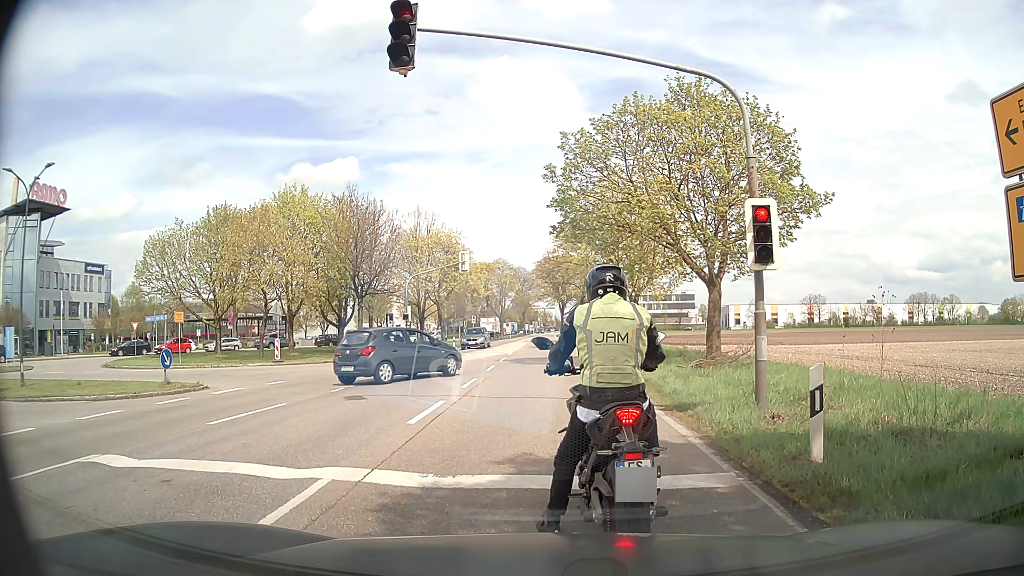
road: secondary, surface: asphalt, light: Day
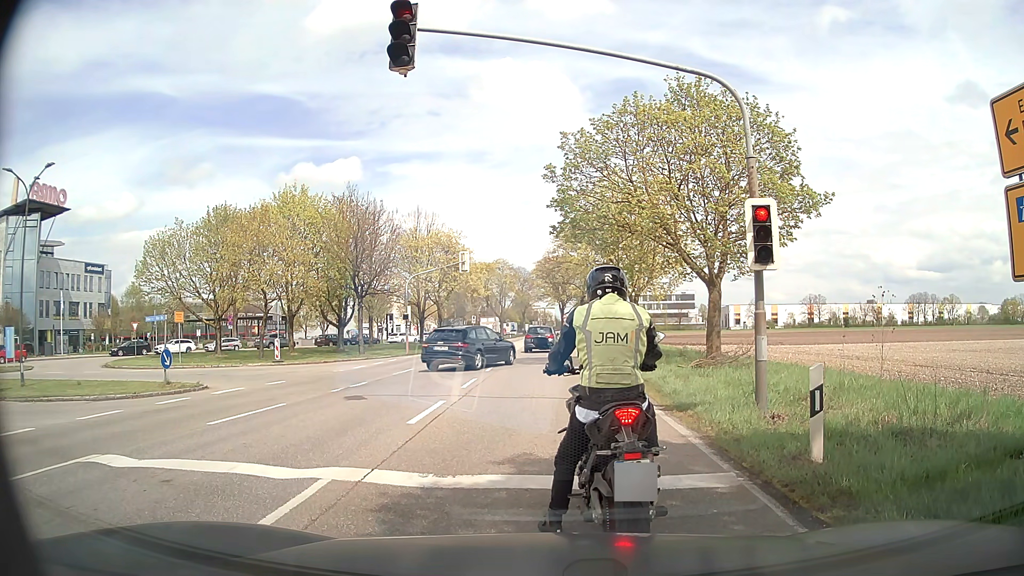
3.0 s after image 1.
(0.0, 0.0) m; 0°
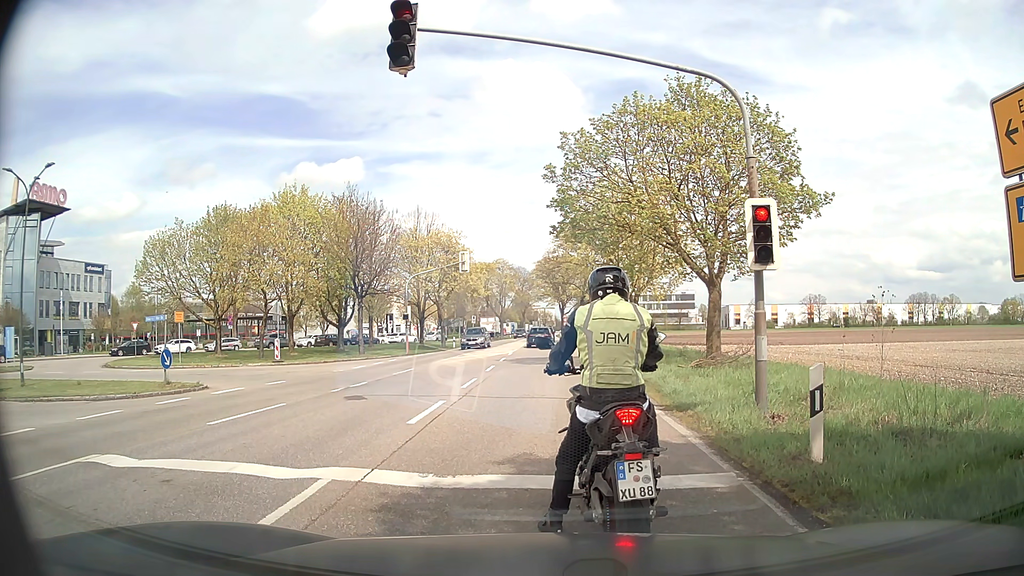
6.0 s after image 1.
(0.0, 0.0) m; 0°
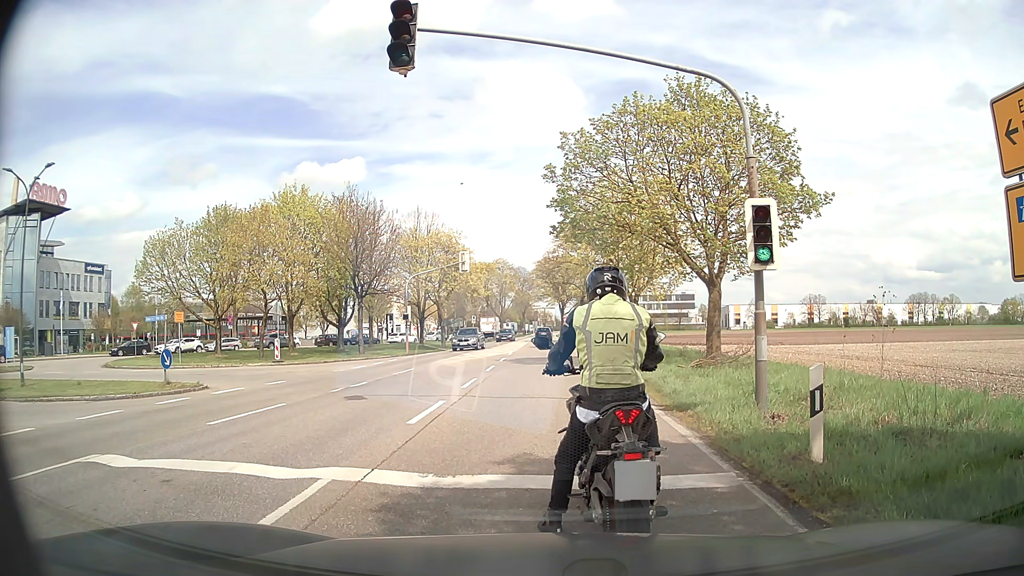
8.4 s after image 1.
(0.0, 0.0) m; 0°
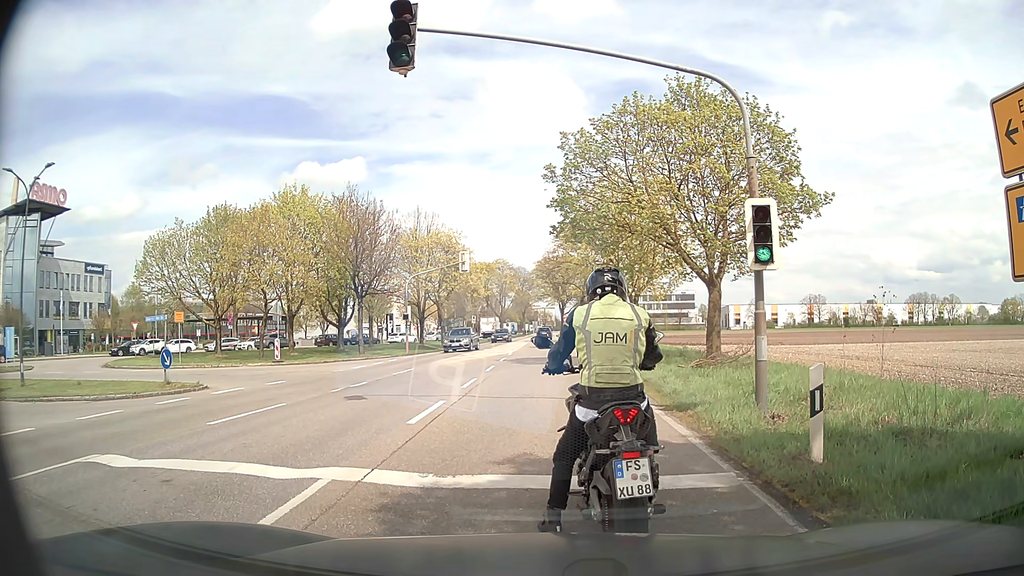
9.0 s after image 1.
(0.0, 0.0) m; 0°
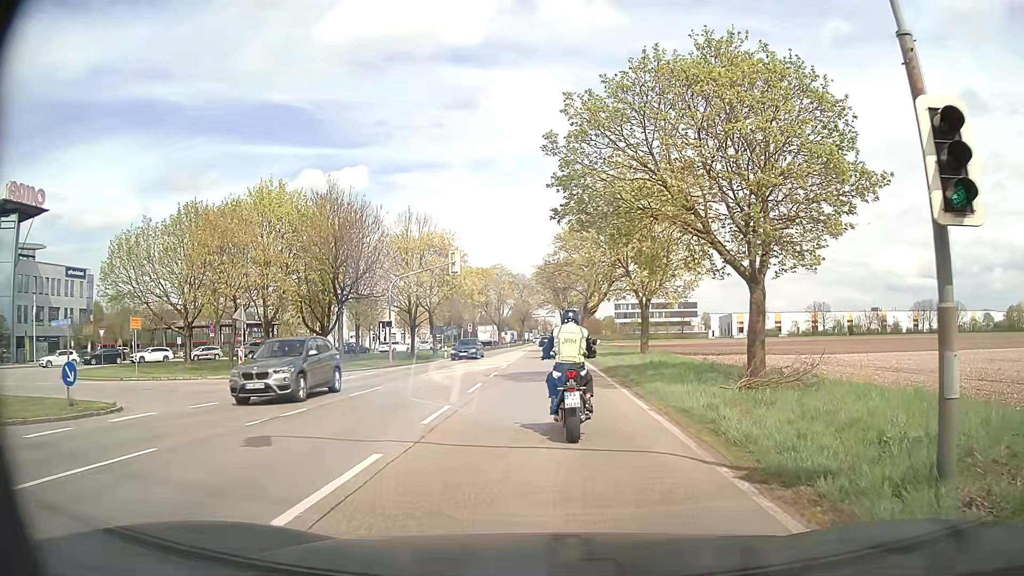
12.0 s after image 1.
(0.0, +5.2) m; +1°
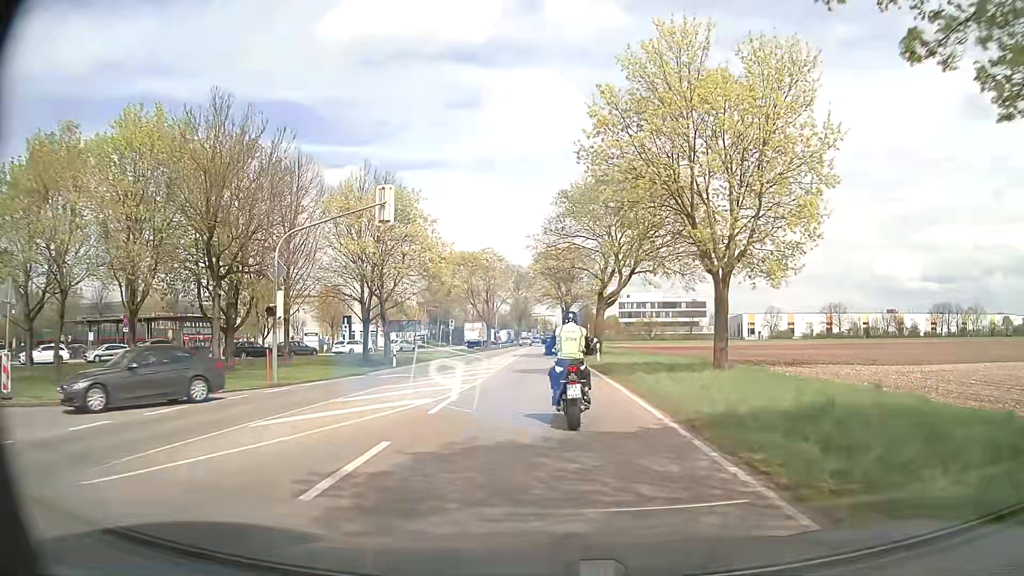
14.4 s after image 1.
(-0.4, +17.9) m; -1°
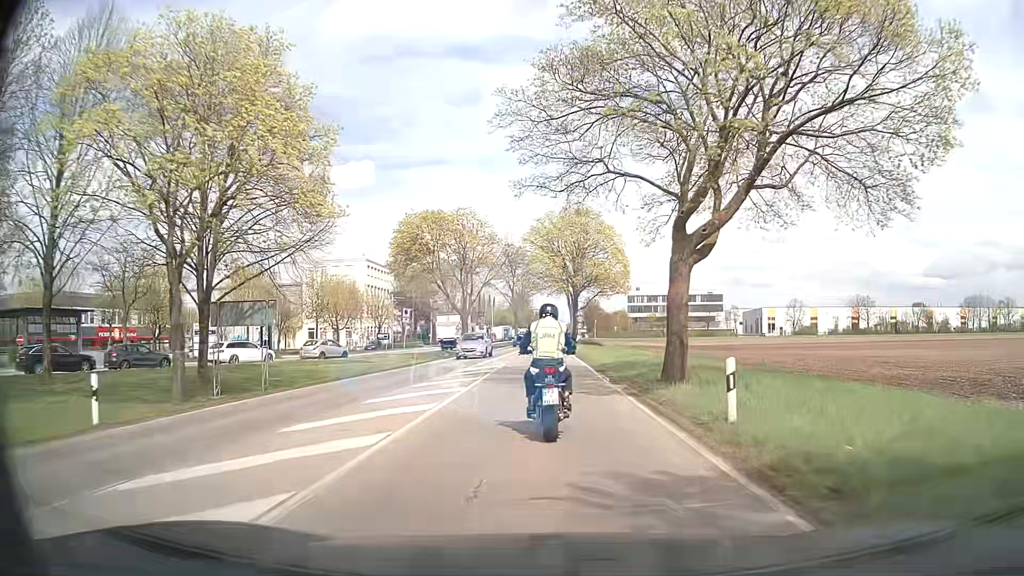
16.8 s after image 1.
(0.0, +25.0) m; 0°
(0, +10) (0, +20) (0, +30) (0, +40) (0, +50) (0, +60) (0, +70) (0, +80) (0, +90) (0, +100) m
